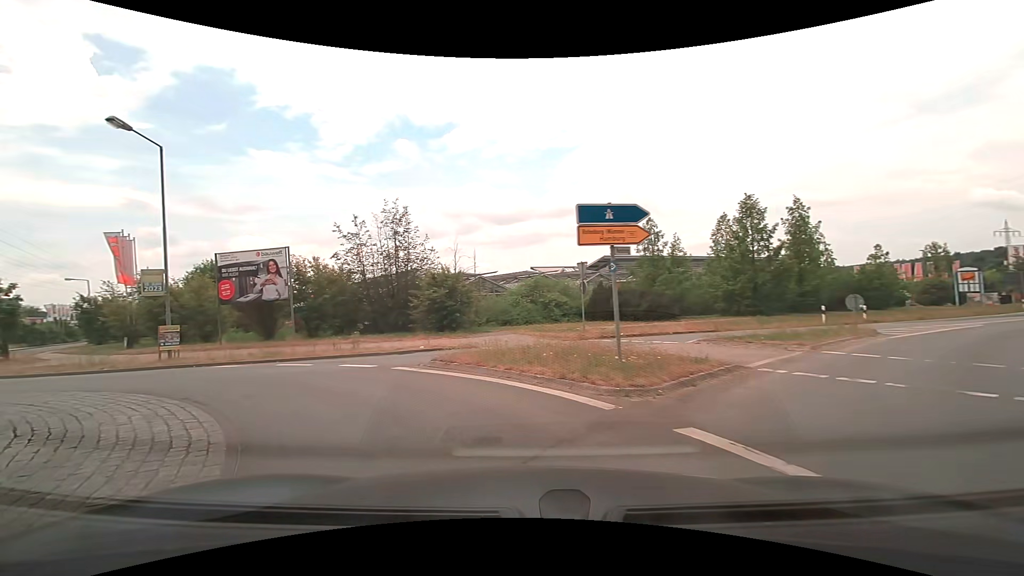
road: tertiary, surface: asphalt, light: Day
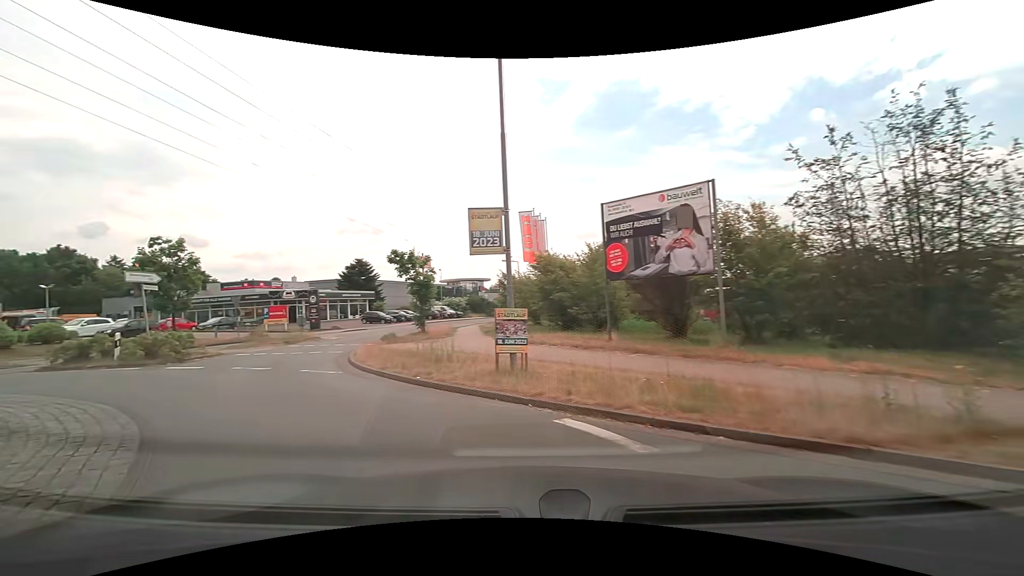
(-4.4, +10.9) m; -43°
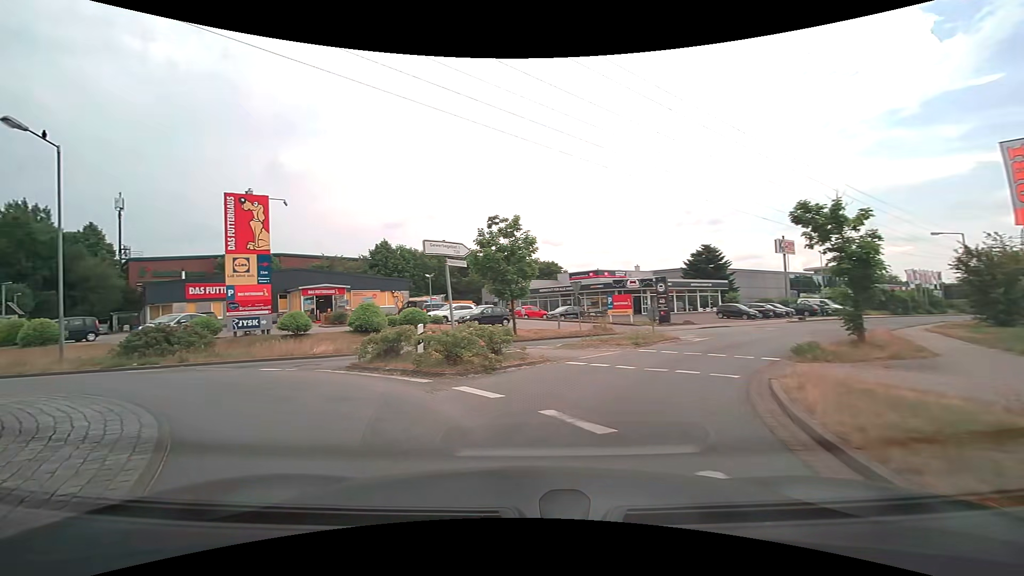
(-2.9, +8.3) m; -37°
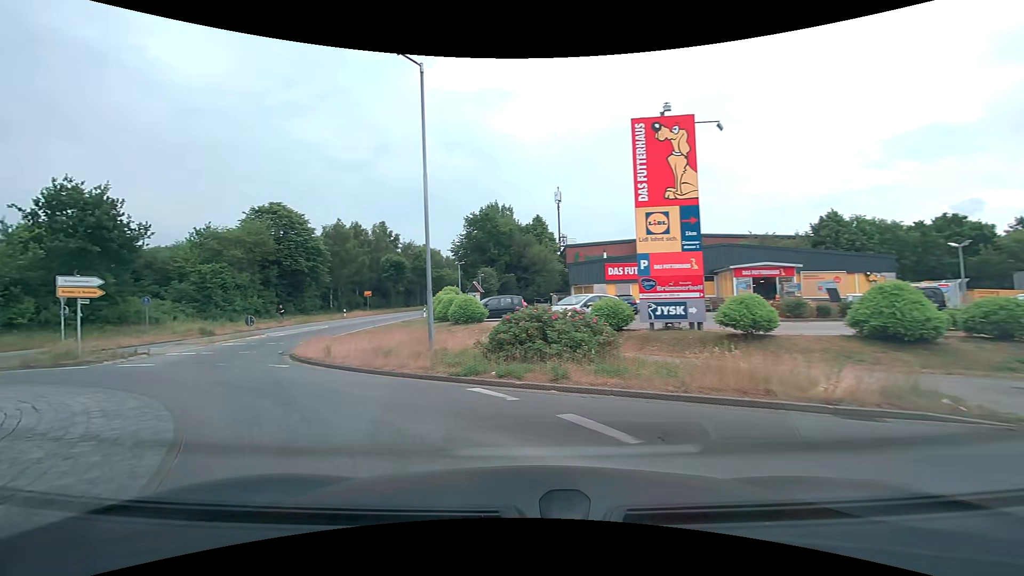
(-4.1, +10.2) m; -46°
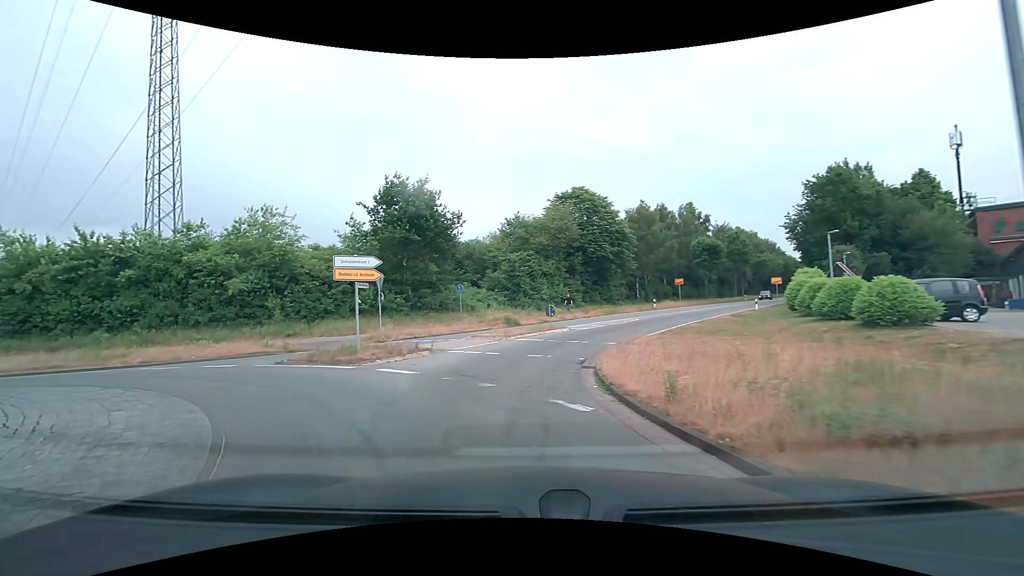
(-2.4, +7.9) m; -33°
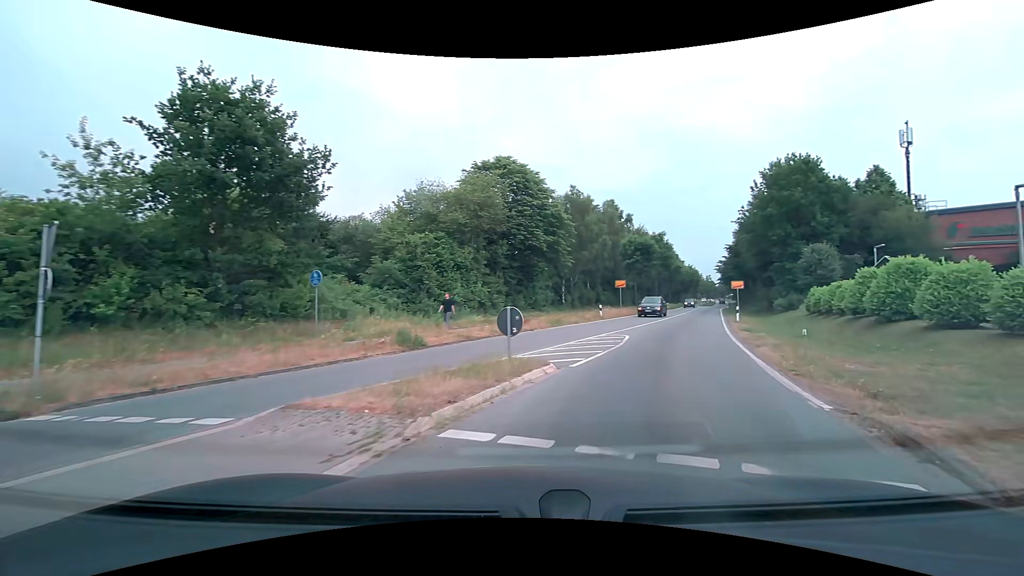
(-1.5, +14.6) m; +8°
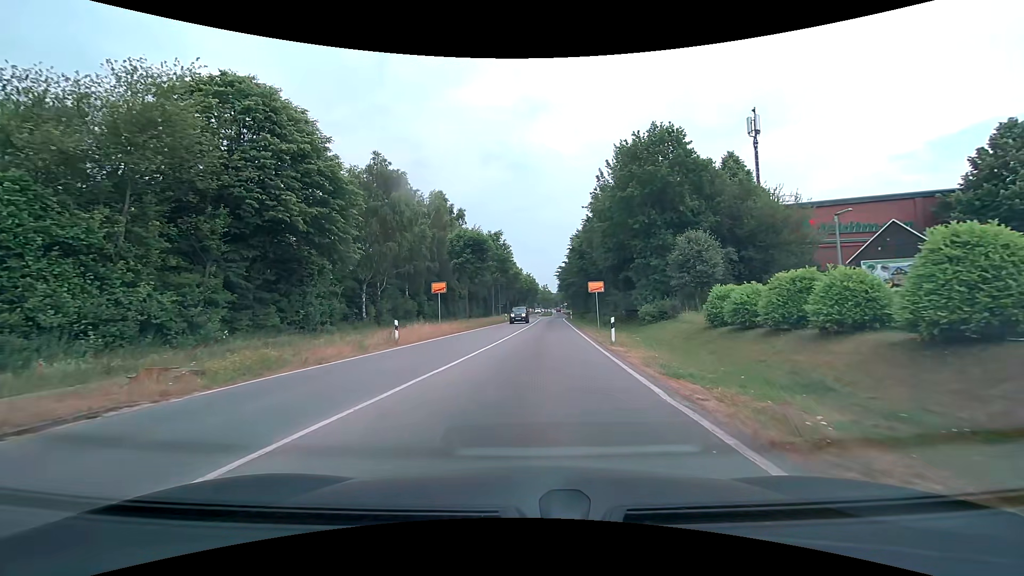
(+4.2, +15.3) m; +20°
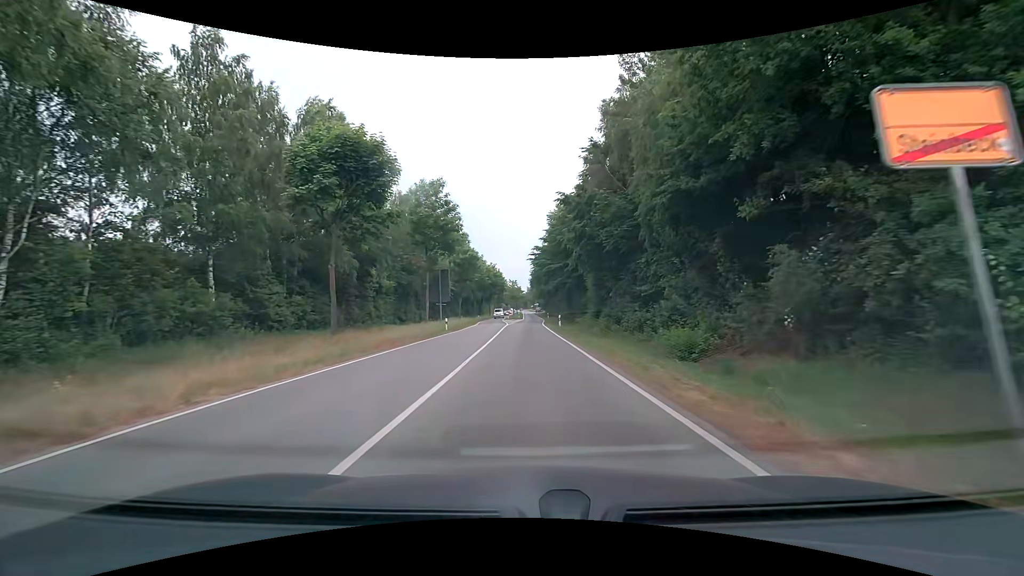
(+0.9, +28.5) m; +4°
(0, +10) (0, +20) (0, +30) (0, +40) (0, +50) (0, +60) (0, +70) (+1, +80) (+1, +90) (+1, +100) m
